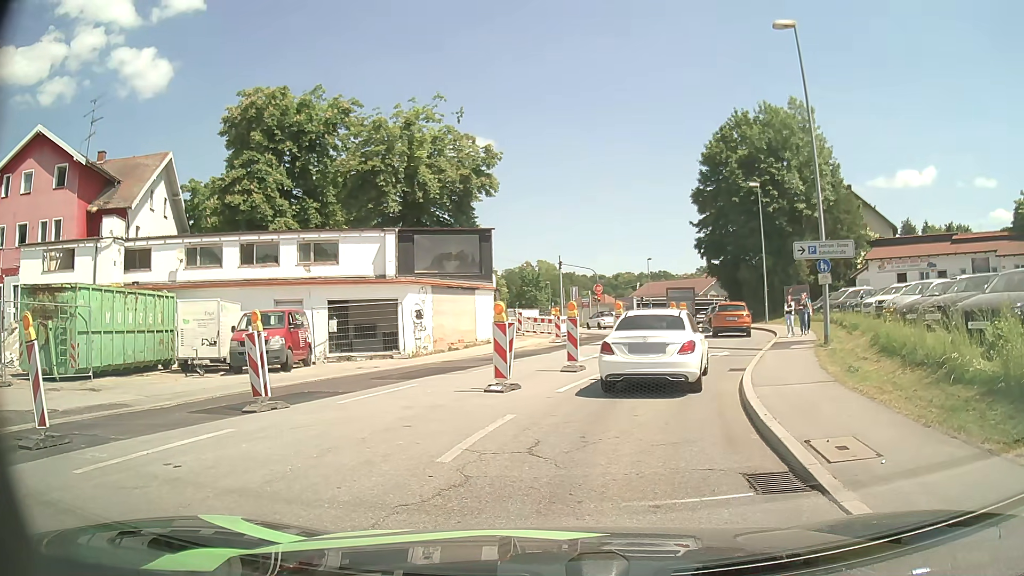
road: tertiary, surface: asphalt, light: Day
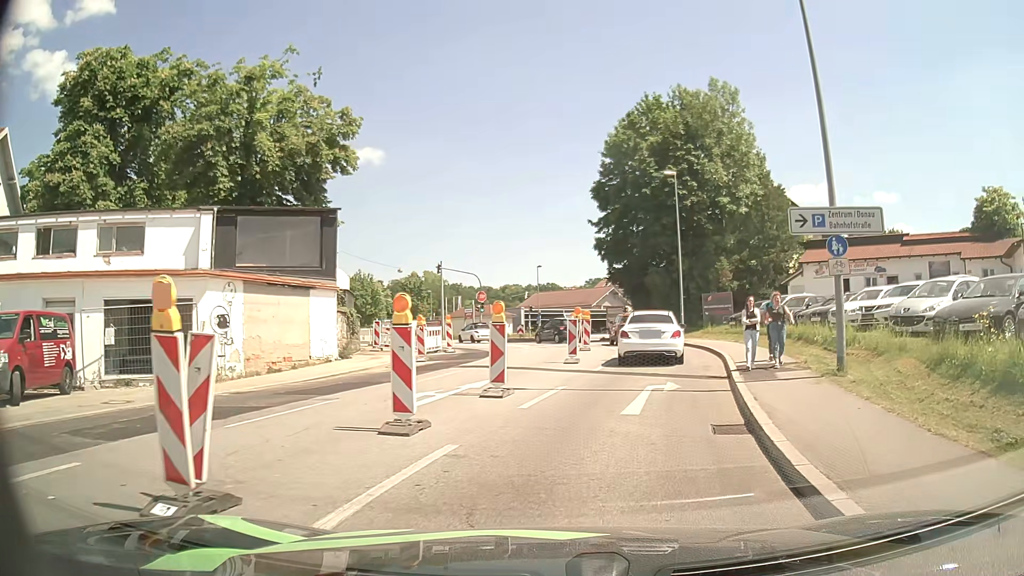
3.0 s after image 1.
(+1.0, +8.3) m; +11°
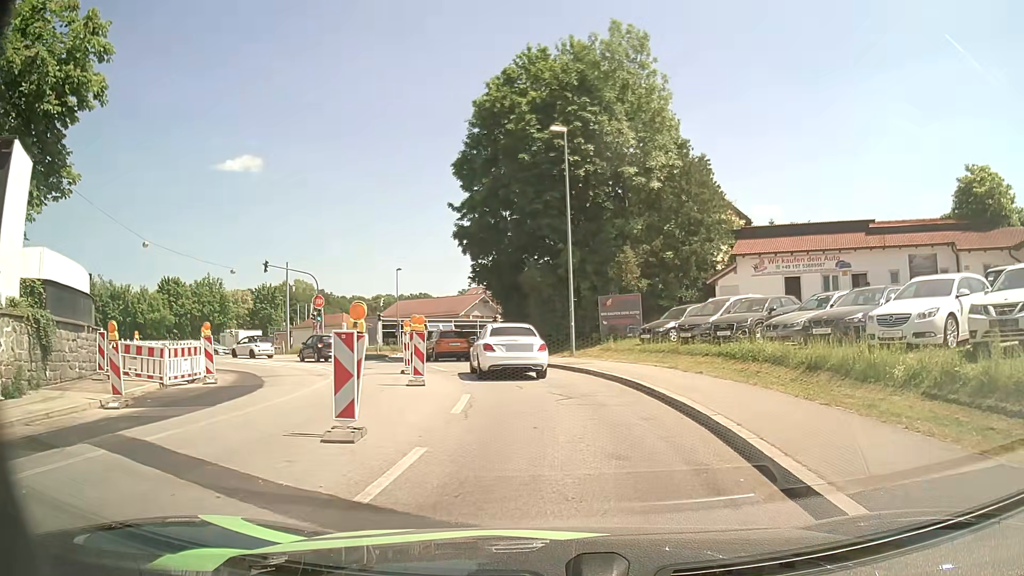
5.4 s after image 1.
(+1.3, +11.7) m; +11°
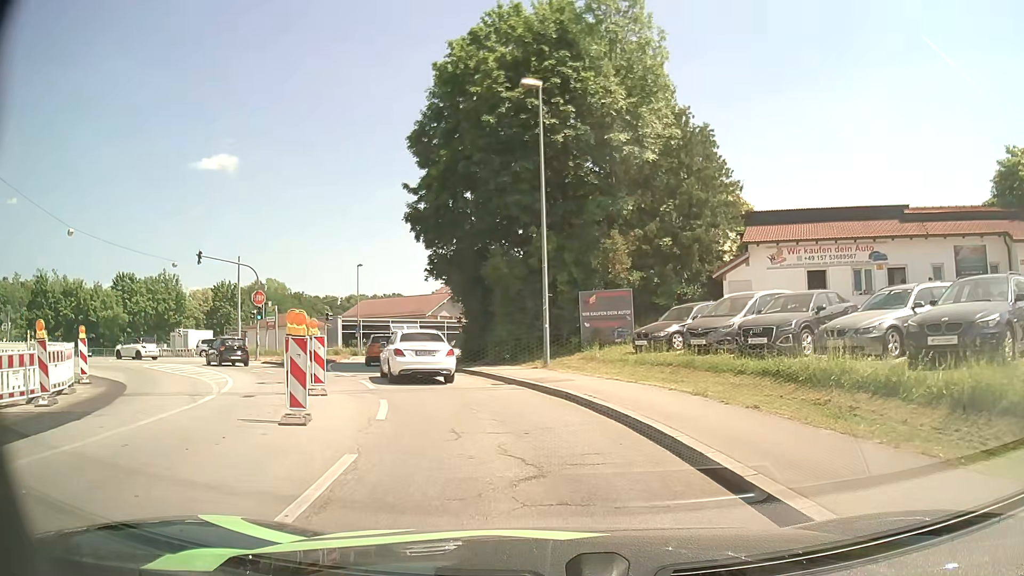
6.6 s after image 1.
(+0.1, +6.2) m; +2°
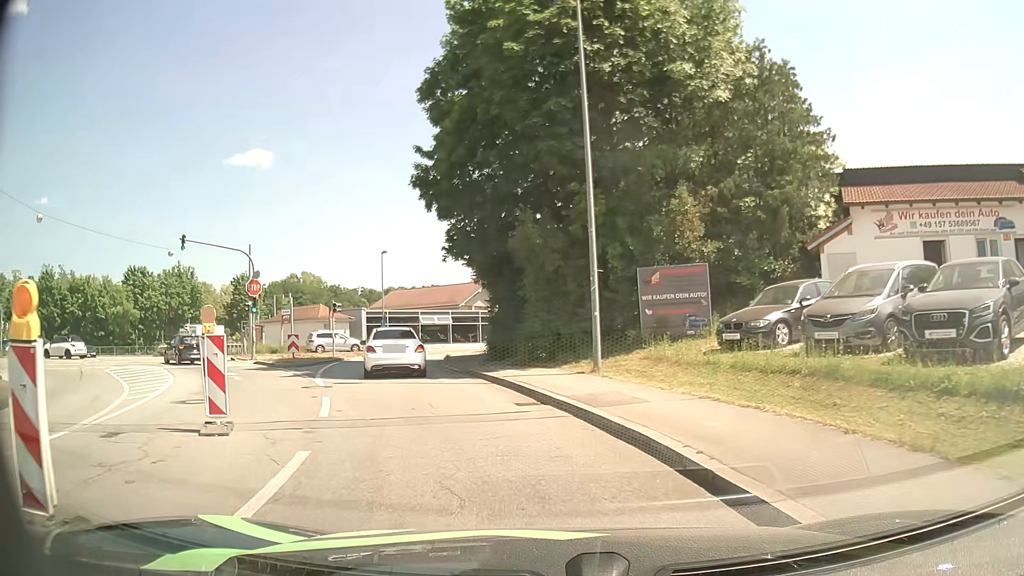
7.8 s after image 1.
(-0.1, +6.4) m; -4°
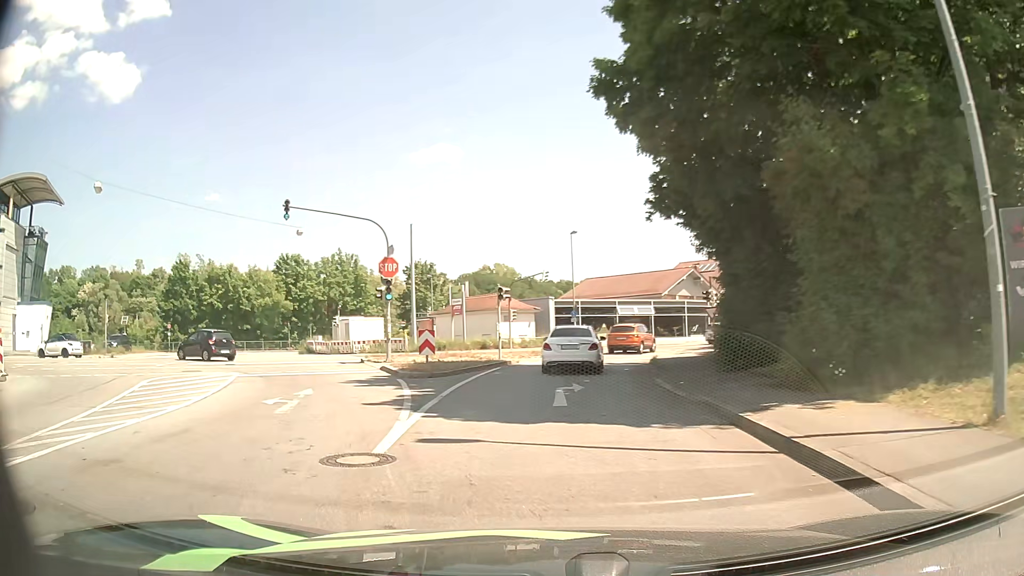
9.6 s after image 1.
(-1.1, +9.4) m; -16°
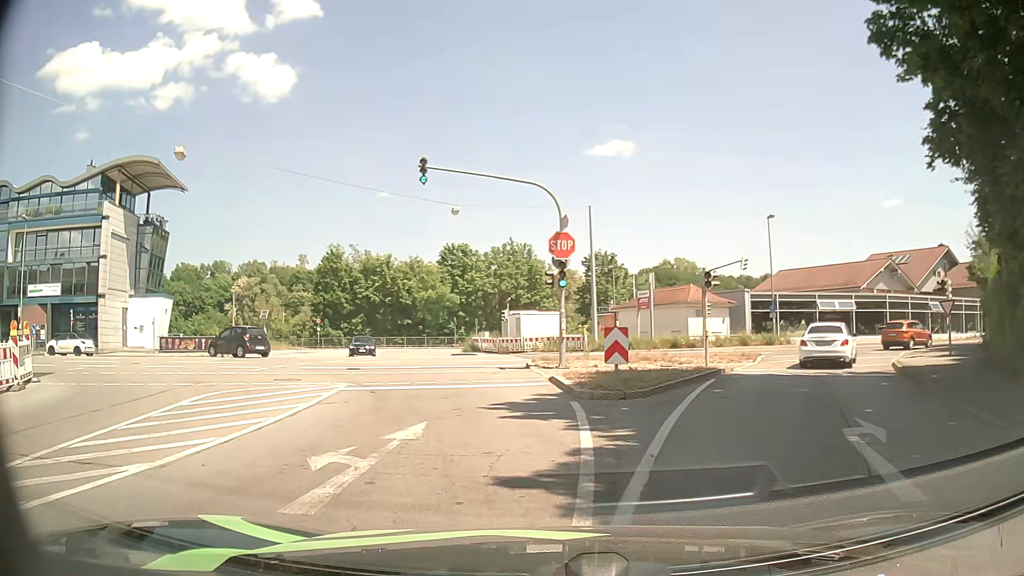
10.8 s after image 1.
(-1.0, +6.5) m; -17°
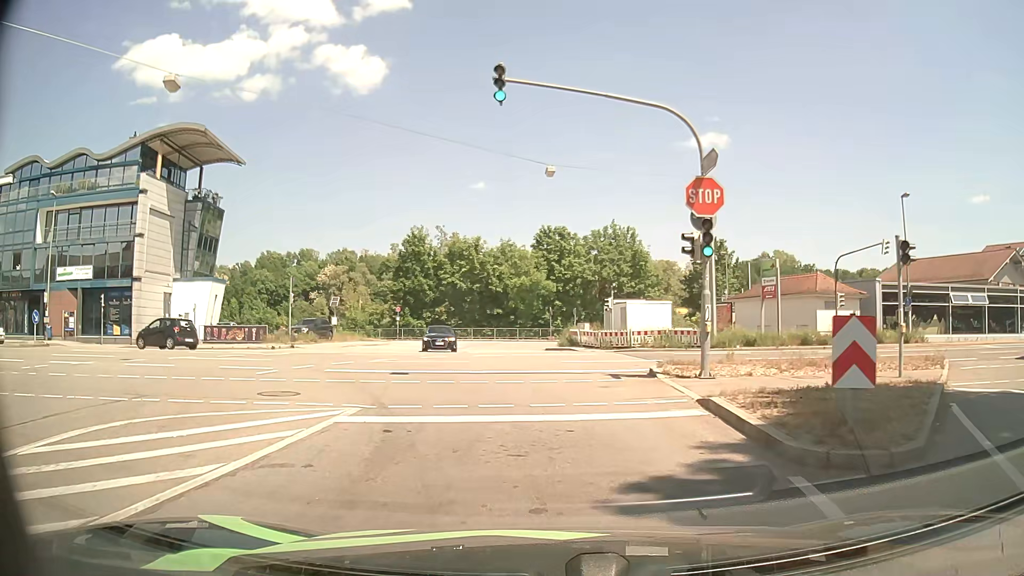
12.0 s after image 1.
(-0.5, +7.0) m; -8°
(-1, +10) (-4, +19) (-10, +27) (-19, +31) (-29, +31) (-39, +30) (-49, +29) (-58, +27) (-68, +26) (-78, +25) m
